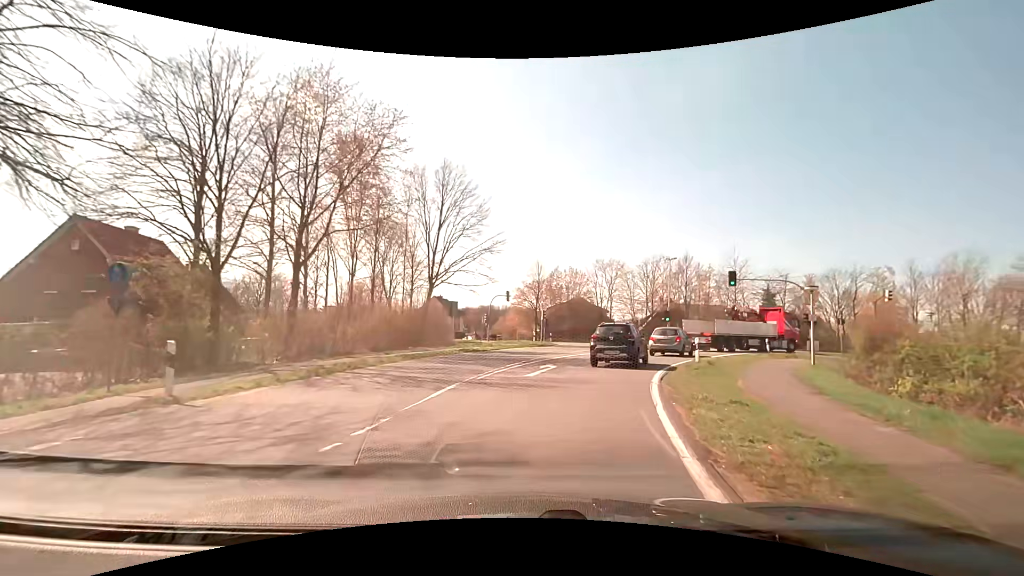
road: secondary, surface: asphalt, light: Day
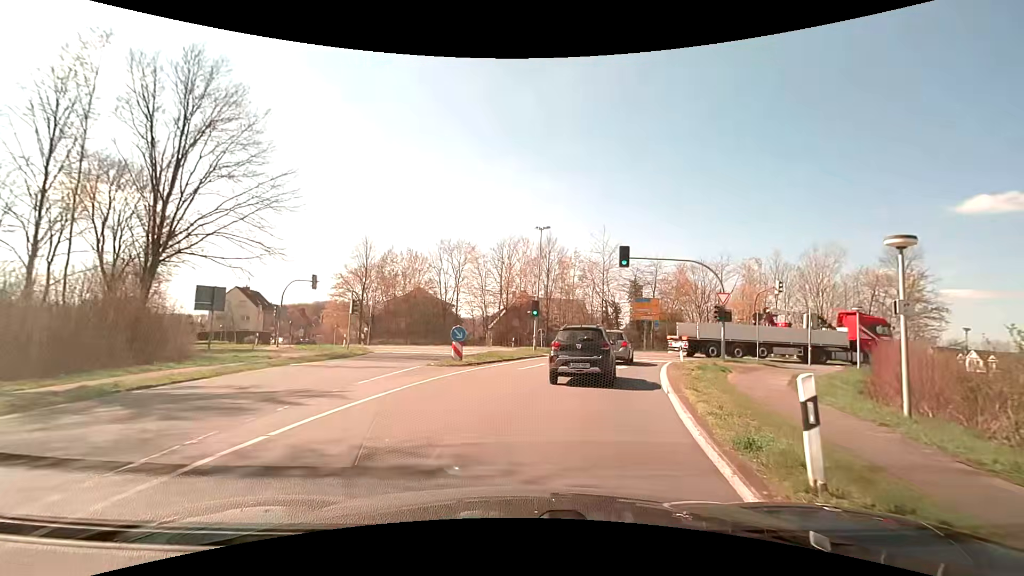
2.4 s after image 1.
(+2.4, +16.0) m; +17°
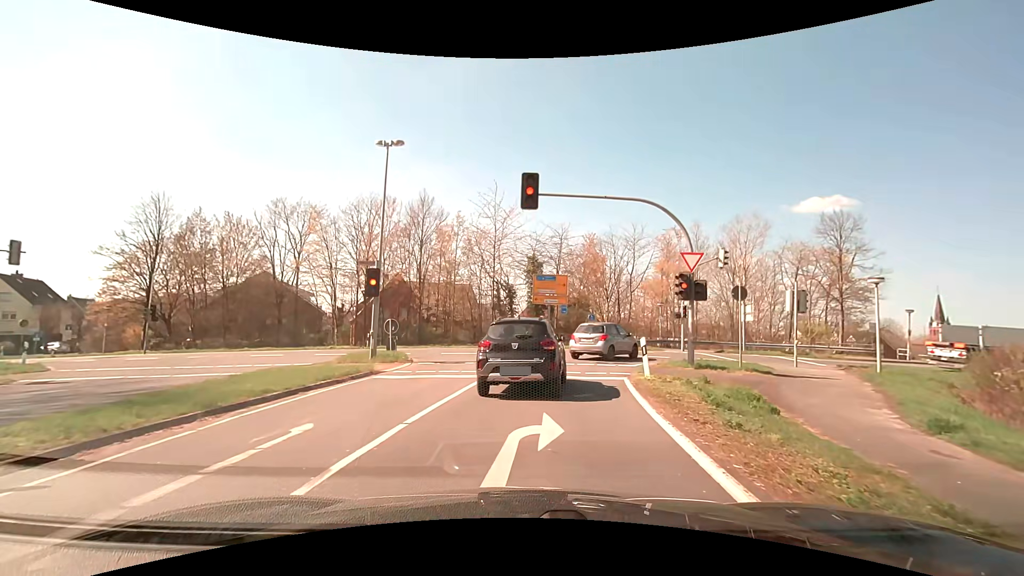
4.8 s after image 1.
(+1.9, +14.0) m; +12°
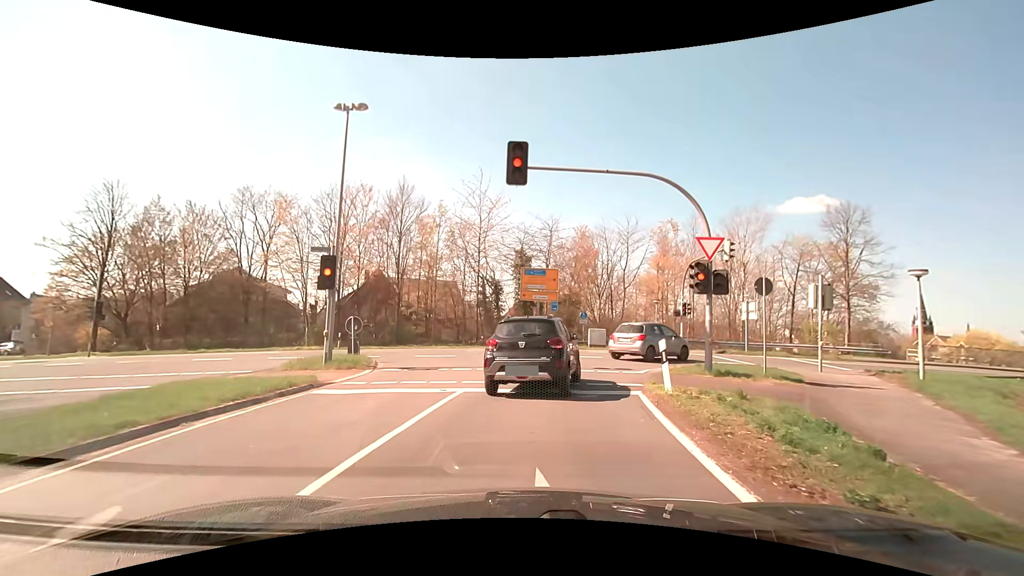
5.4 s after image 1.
(0.0, +2.9) m; +2°
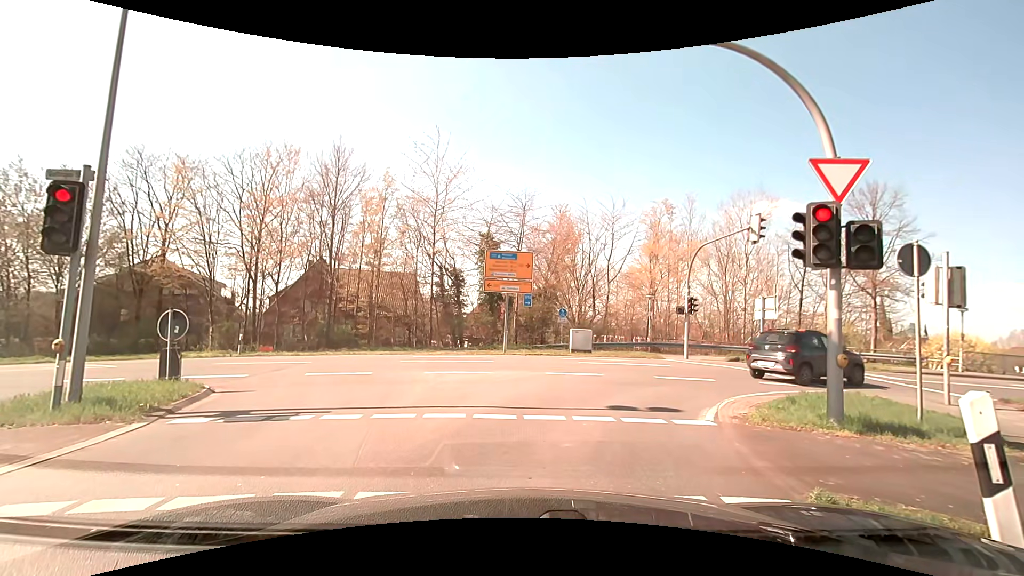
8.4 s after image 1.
(+0.2, +7.1) m; +3°
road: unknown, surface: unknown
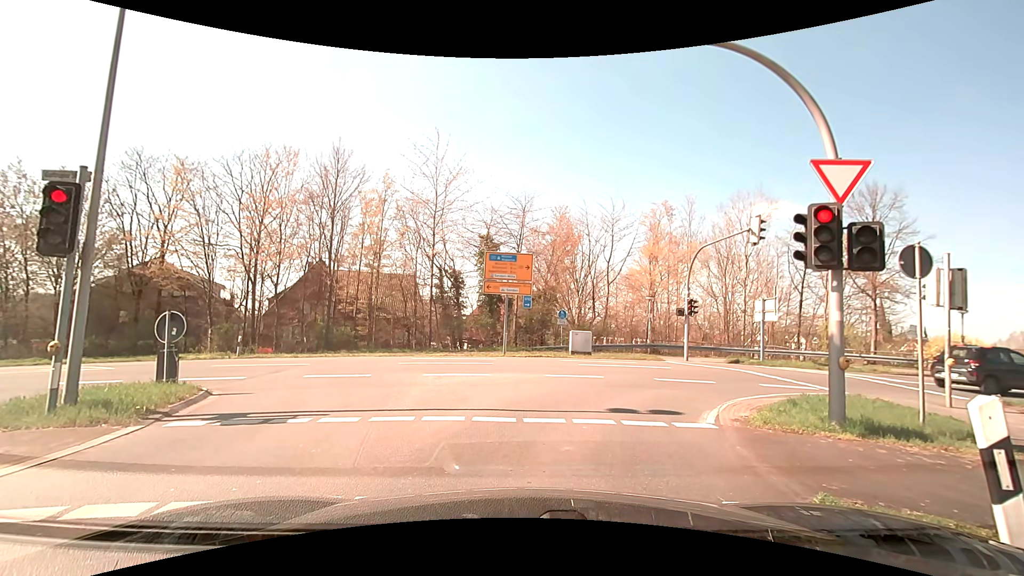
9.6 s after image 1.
(0.0, +0.1) m; 0°
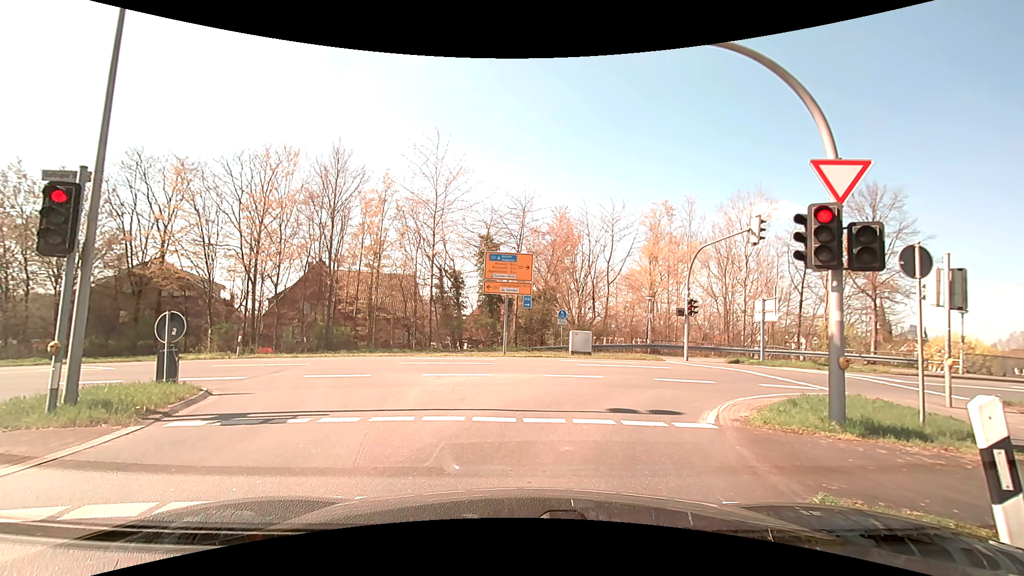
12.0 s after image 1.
(0.0, 0.0) m; 0°
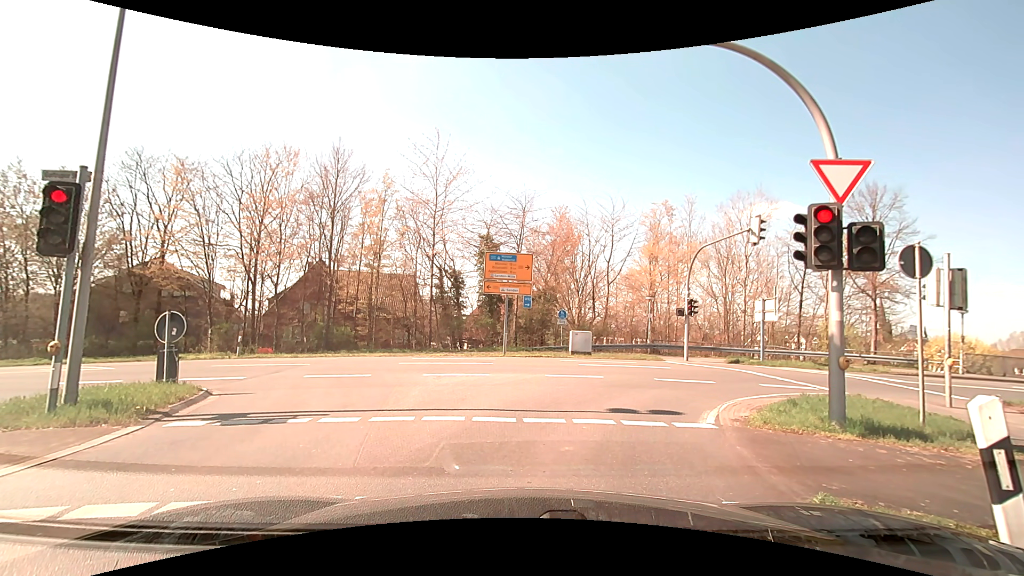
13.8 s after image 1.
(0.0, 0.0) m; 0°
